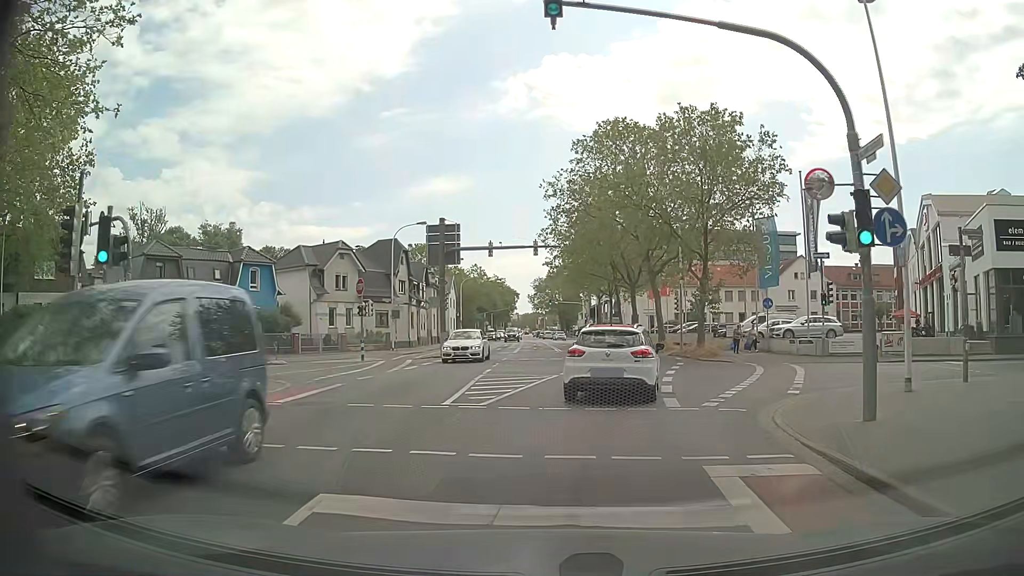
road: secondary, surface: asphalt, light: Day
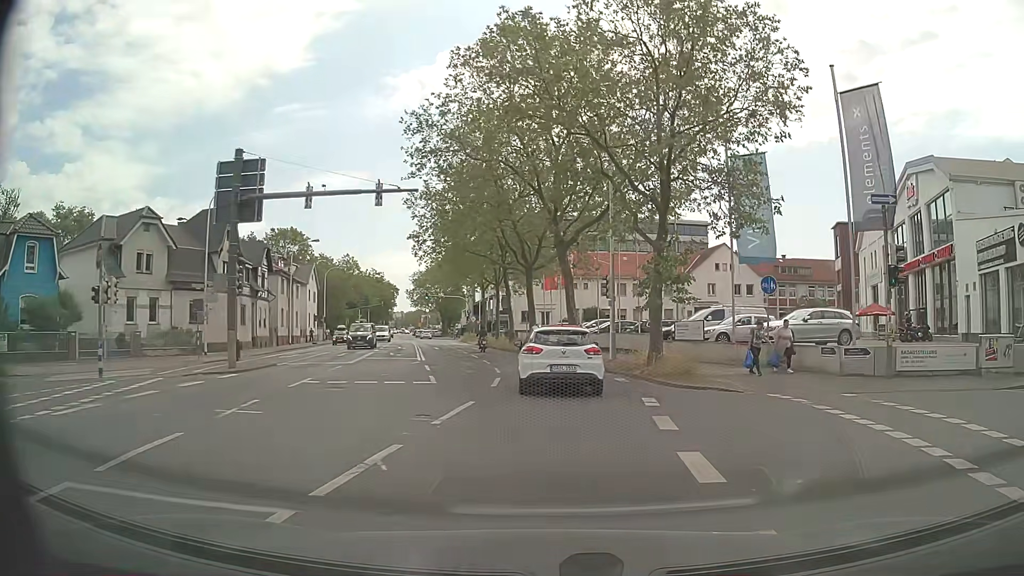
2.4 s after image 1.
(+1.1, +15.4) m; +9°
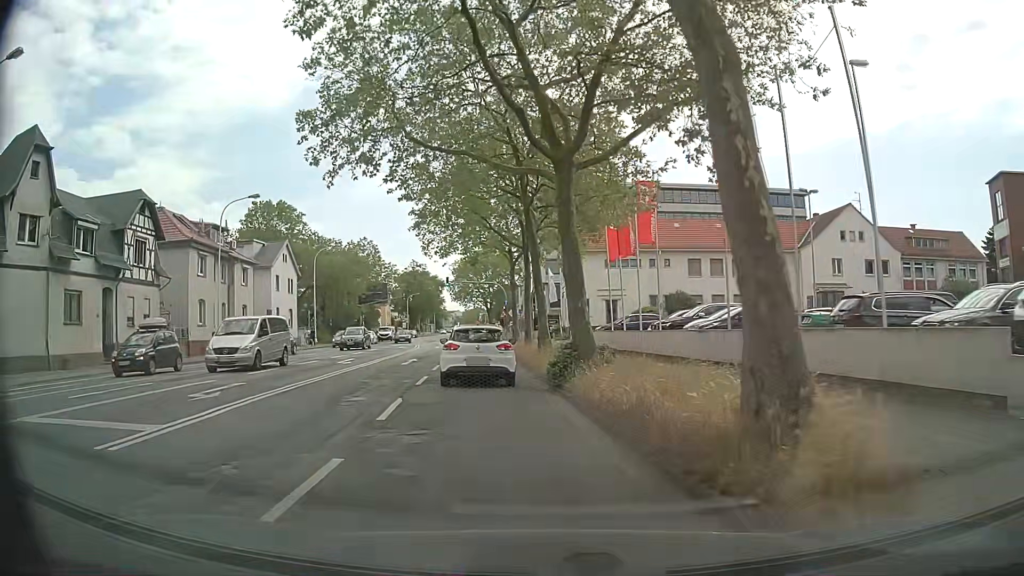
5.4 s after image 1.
(+0.5, +24.6) m; -4°
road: primary
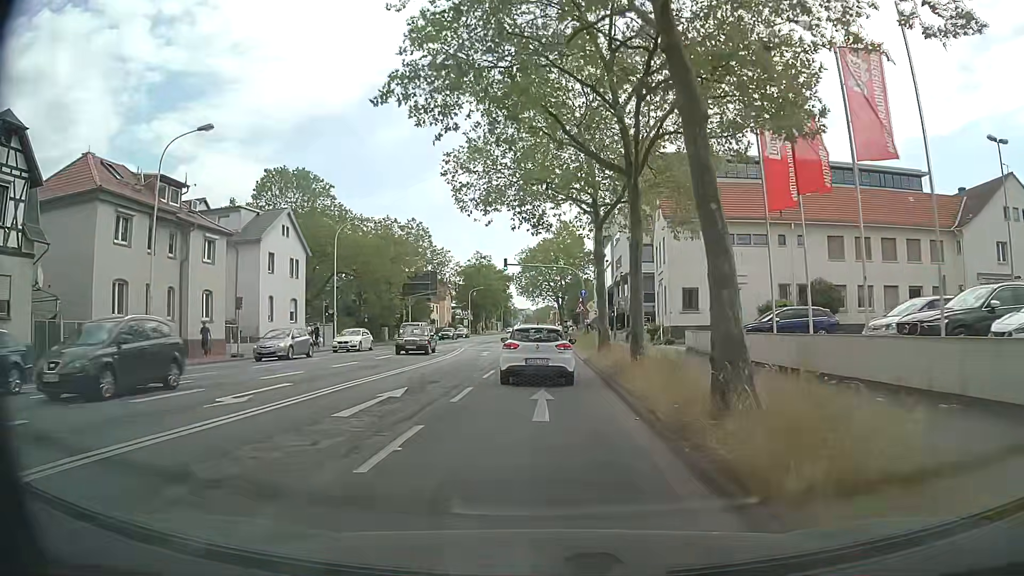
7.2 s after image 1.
(-1.3, +15.9) m; -7°
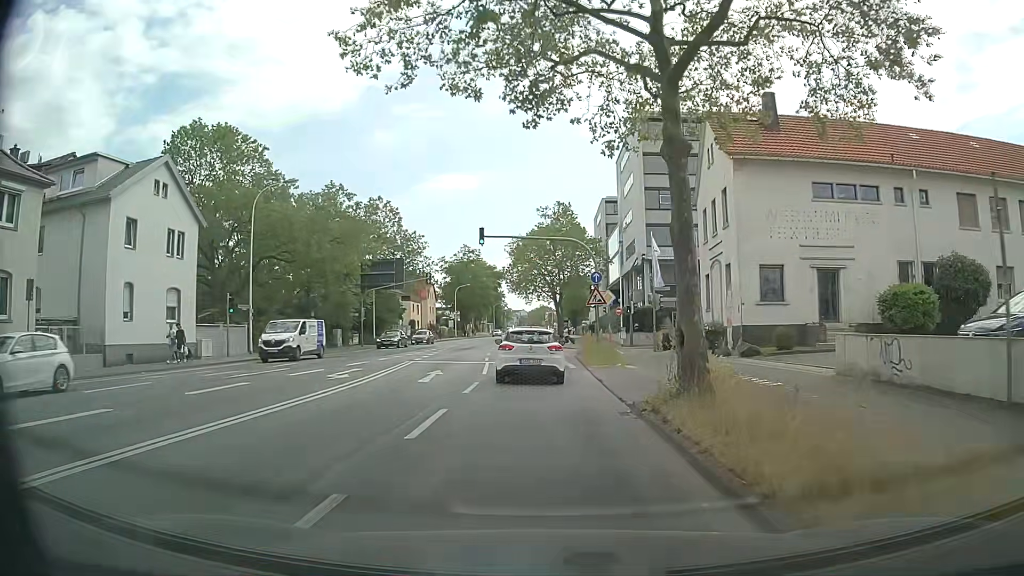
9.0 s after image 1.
(+0.1, +15.8) m; 0°
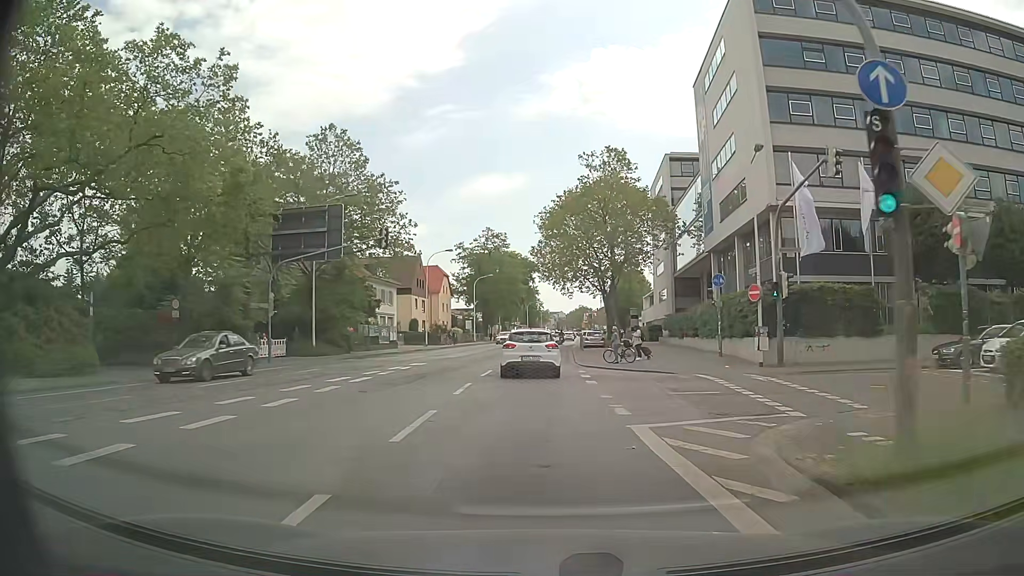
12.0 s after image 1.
(-0.4, +27.2) m; -3°
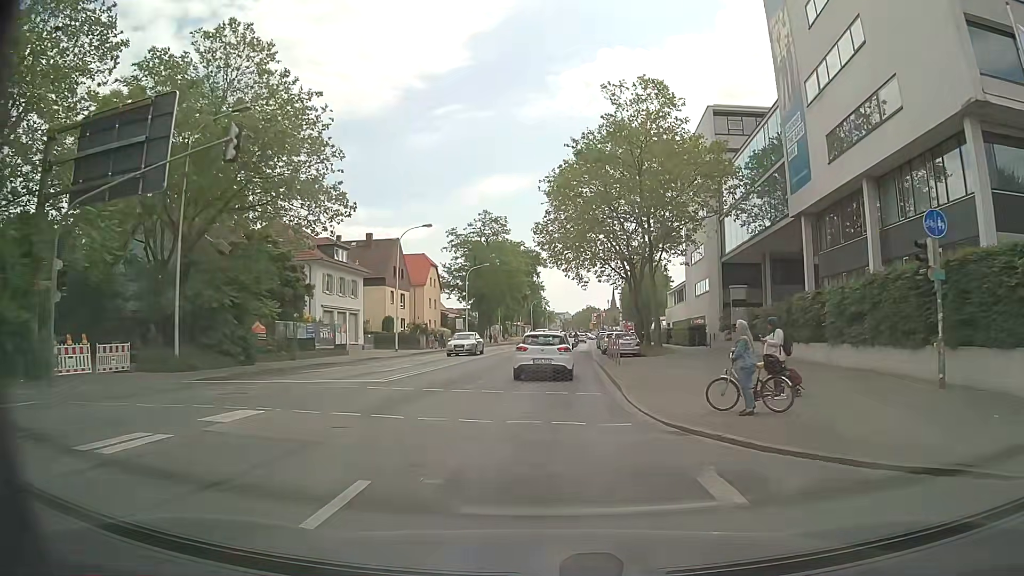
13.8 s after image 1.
(-0.2, +17.5) m; 0°
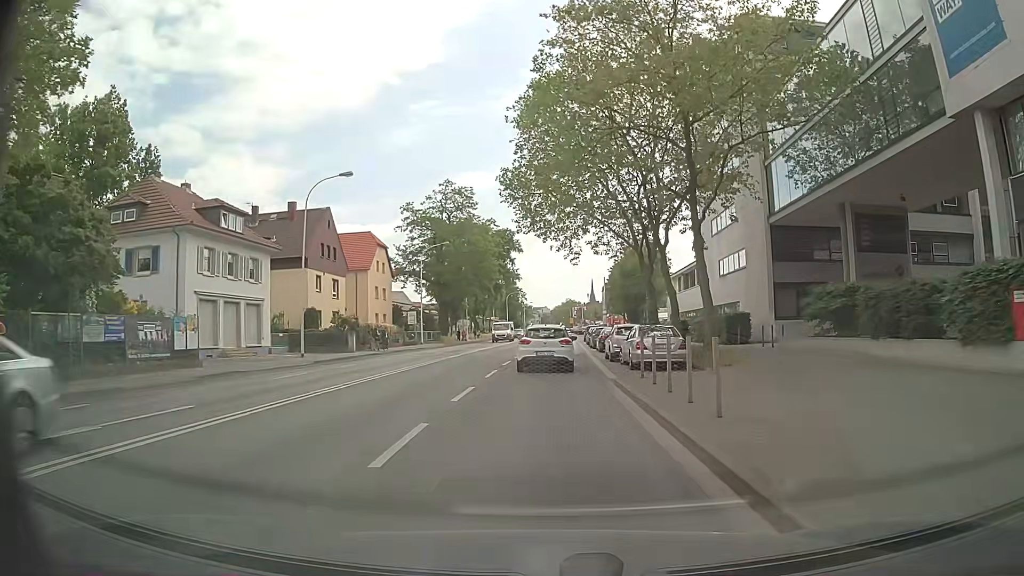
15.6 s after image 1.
(+0.3, +17.4) m; +2°
(0, +10) (0, +20) (0, +30) (+1, +40) (+1, +50) (+2, +60) (+2, +70) (+2, +80) (+3, +90) (+3, +100) m
